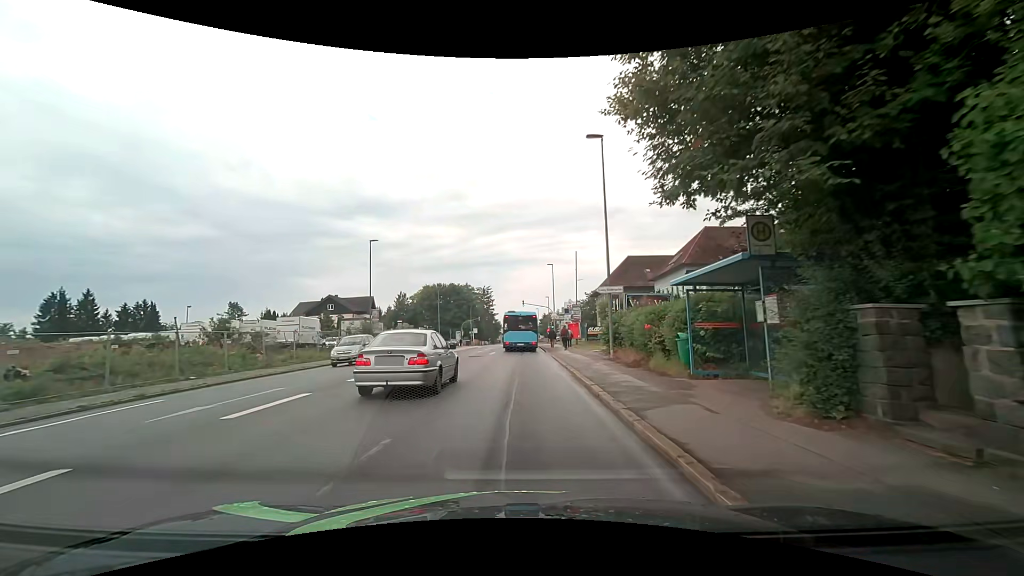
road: tertiary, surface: asphalt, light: Day
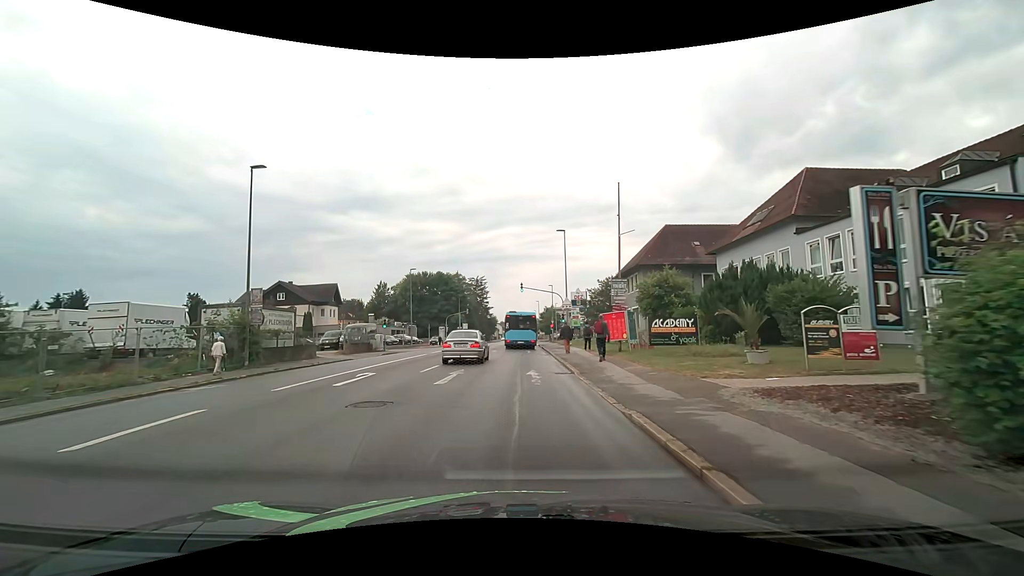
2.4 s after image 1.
(+0.2, +19.9) m; +1°
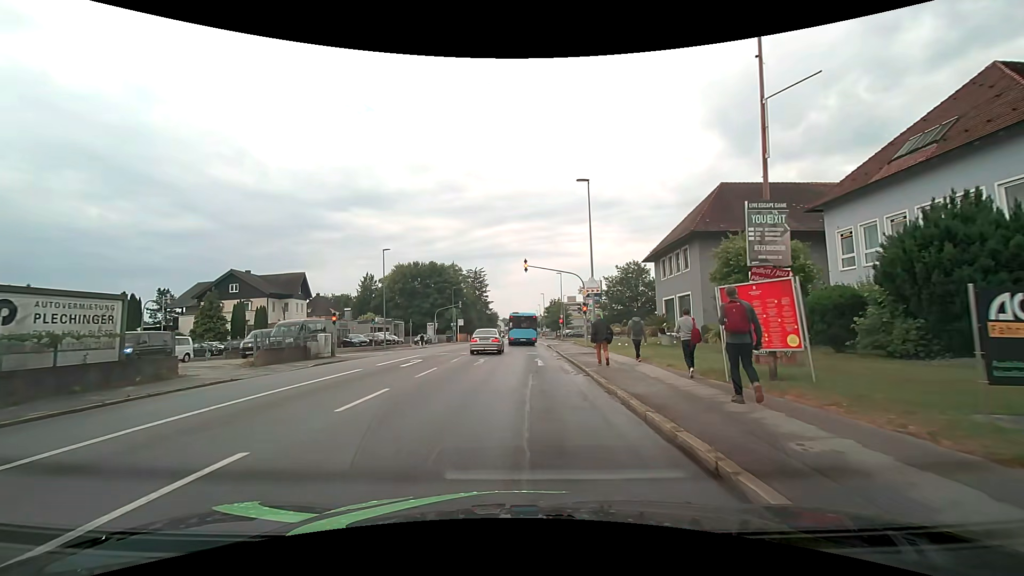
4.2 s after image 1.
(-0.1, +14.0) m; -1°
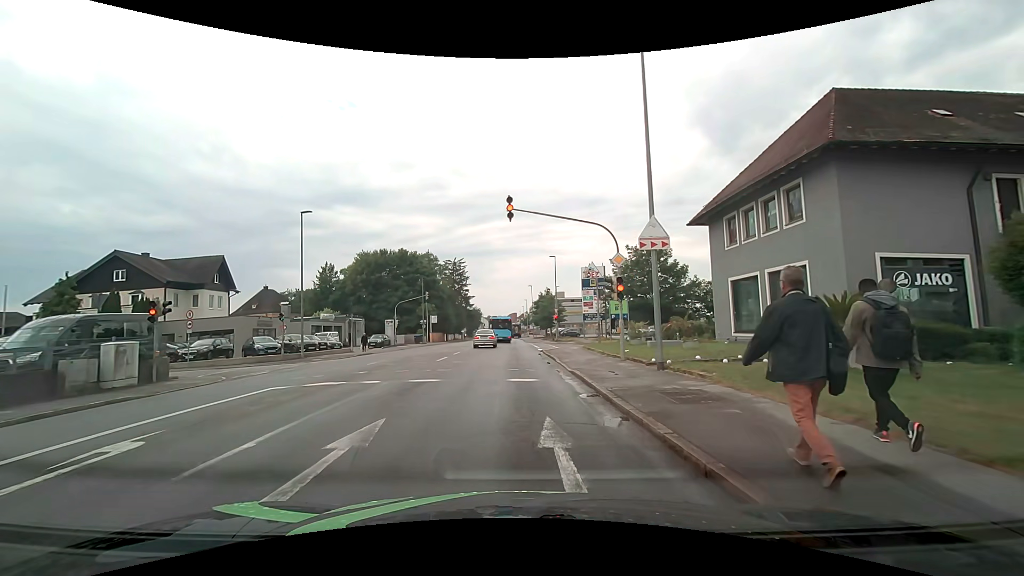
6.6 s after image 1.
(+0.4, +15.7) m; +2°
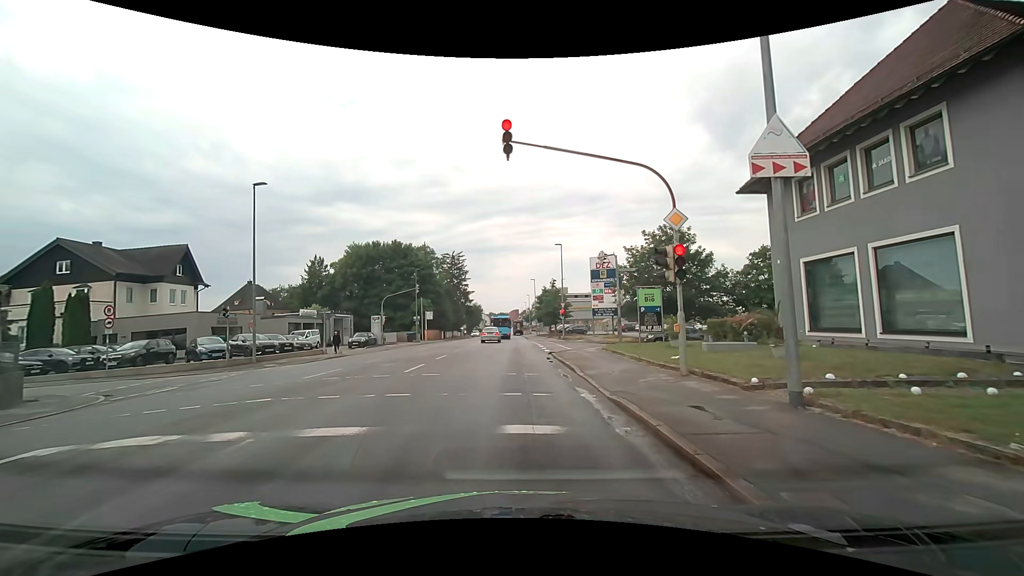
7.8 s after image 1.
(0.0, +6.2) m; 0°
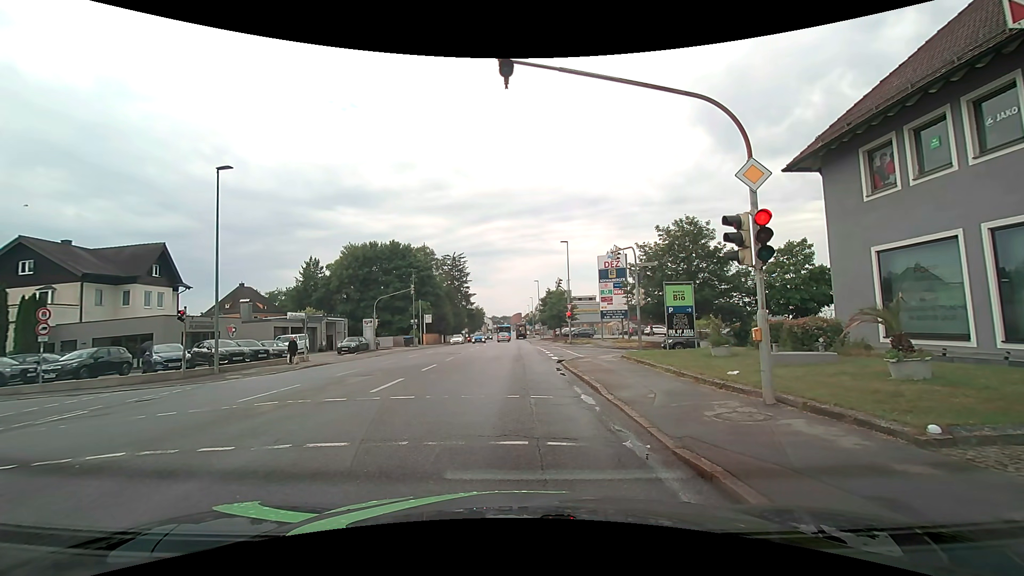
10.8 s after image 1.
(0.0, +3.4) m; -1°
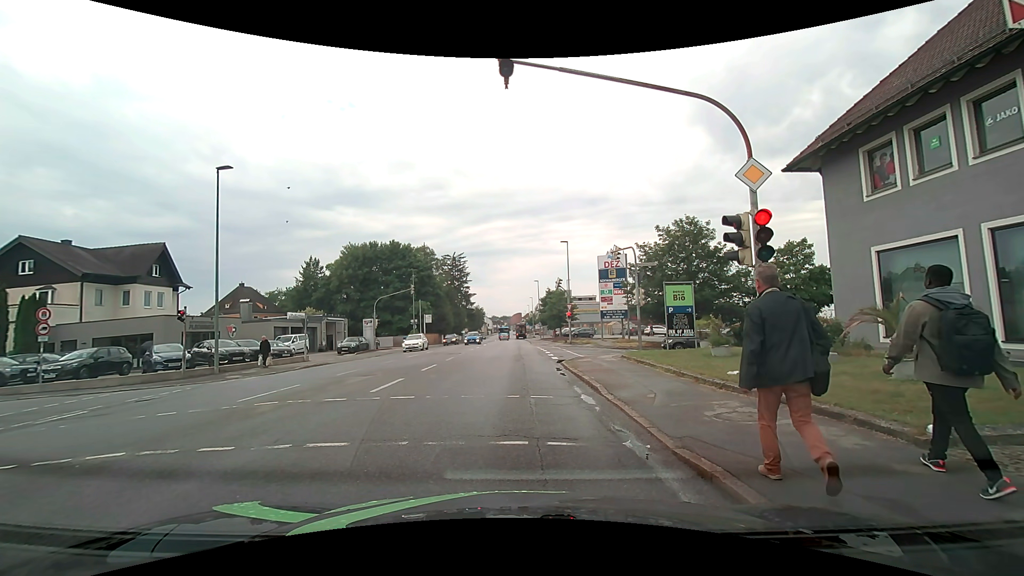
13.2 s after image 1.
(0.0, 0.0) m; 0°
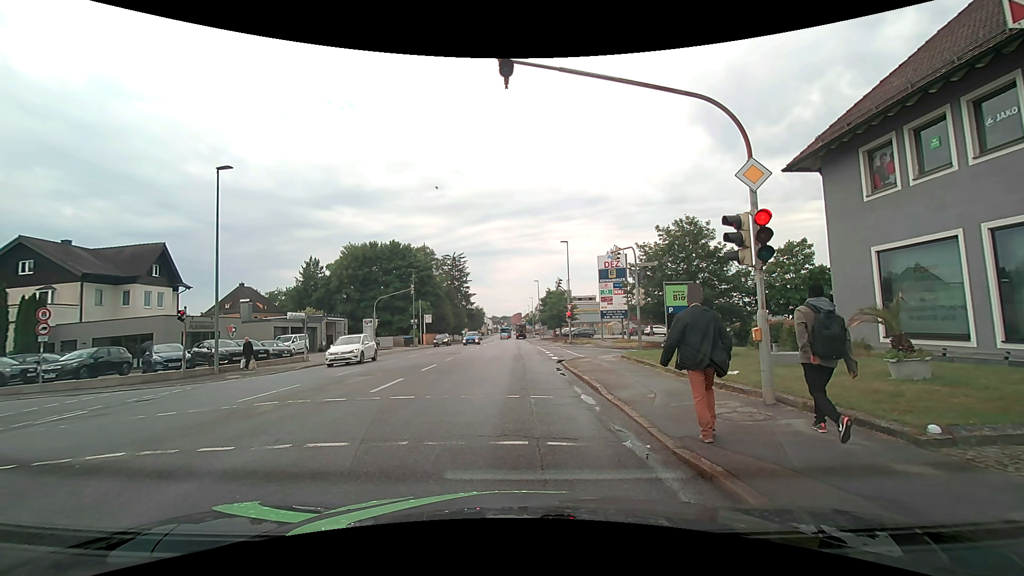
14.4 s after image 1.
(0.0, 0.0) m; 0°
(0, +10) (0, +20) (0, +30) (0, +40) (0, +50) (0, +60) (0, +70) (0, +80) (-1, +90) (-2, +100) m
